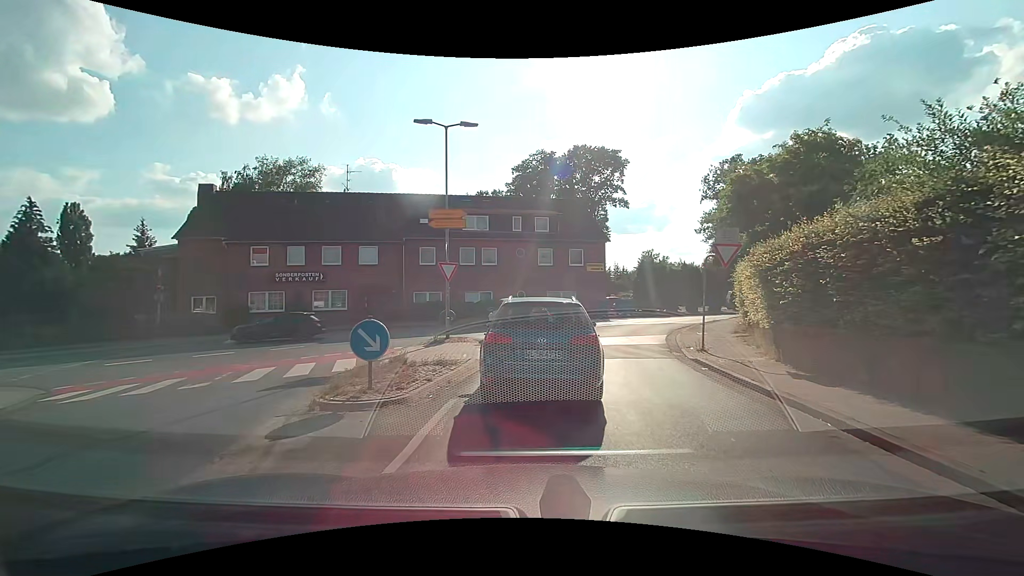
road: tertiary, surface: asphalt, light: Day
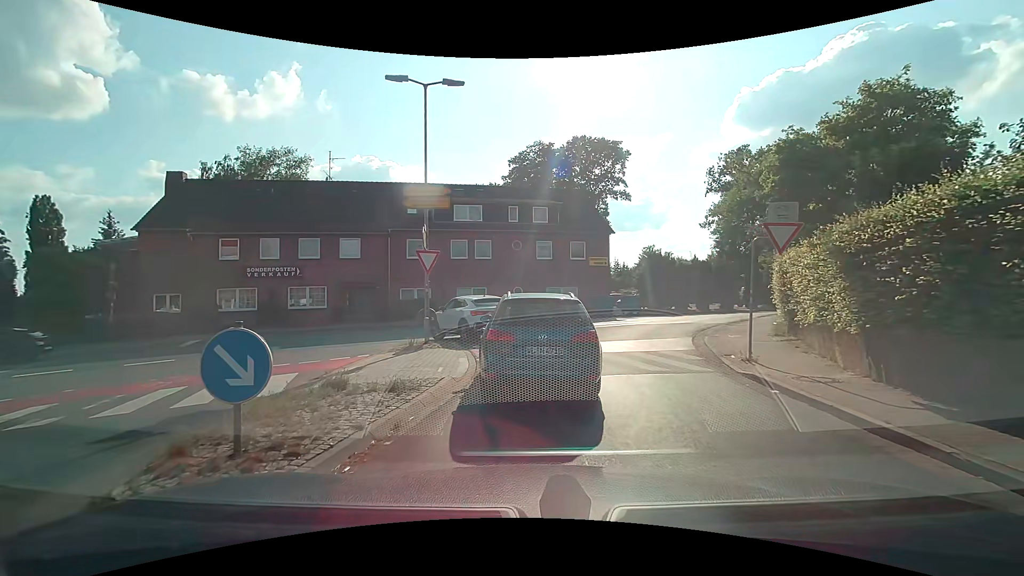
(-0.1, +3.4) m; -1°
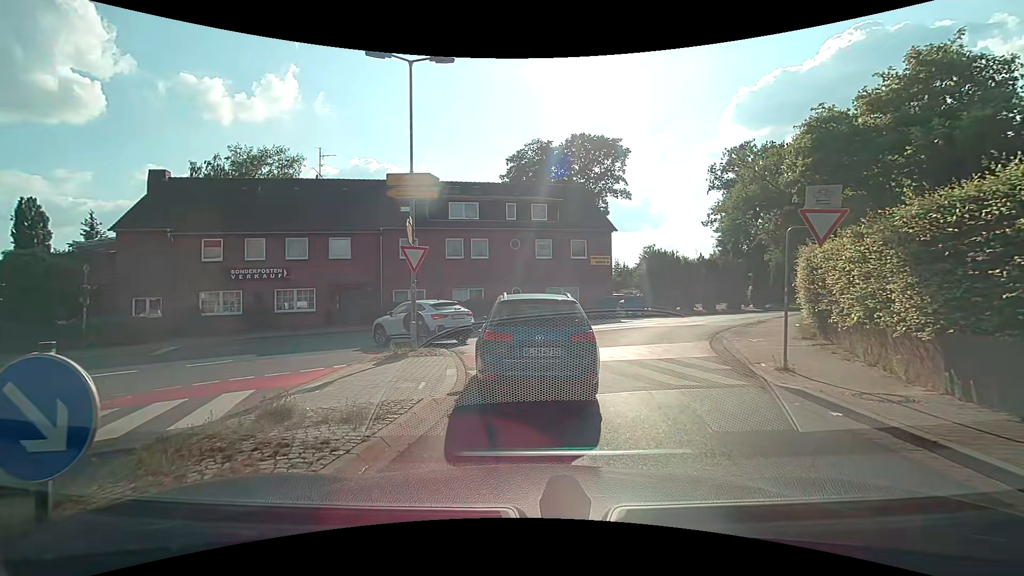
(0.0, +1.6) m; 0°
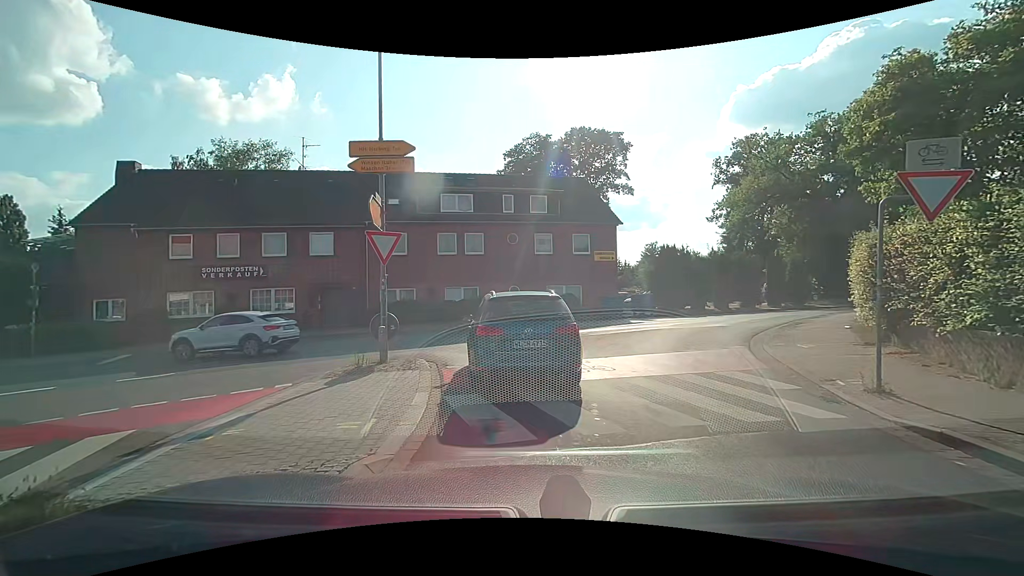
(0.0, +2.6) m; +1°
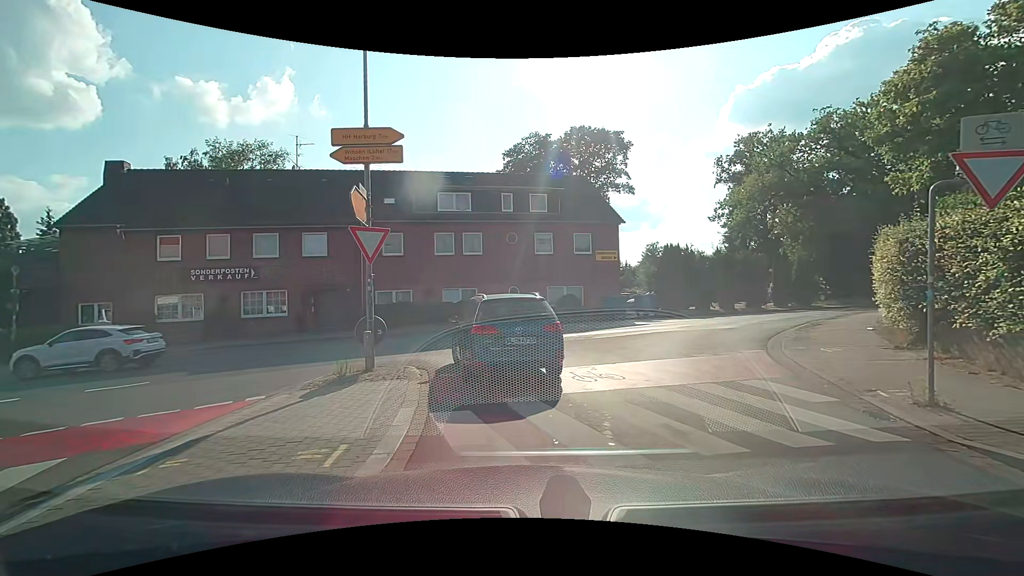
(0.0, +0.9) m; -1°
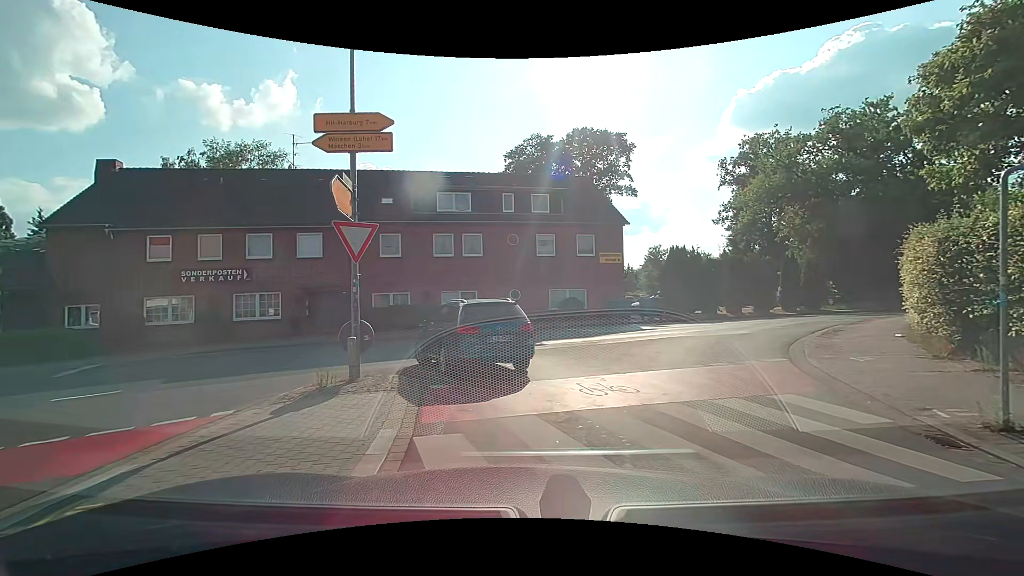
(0.0, +1.0) m; +1°
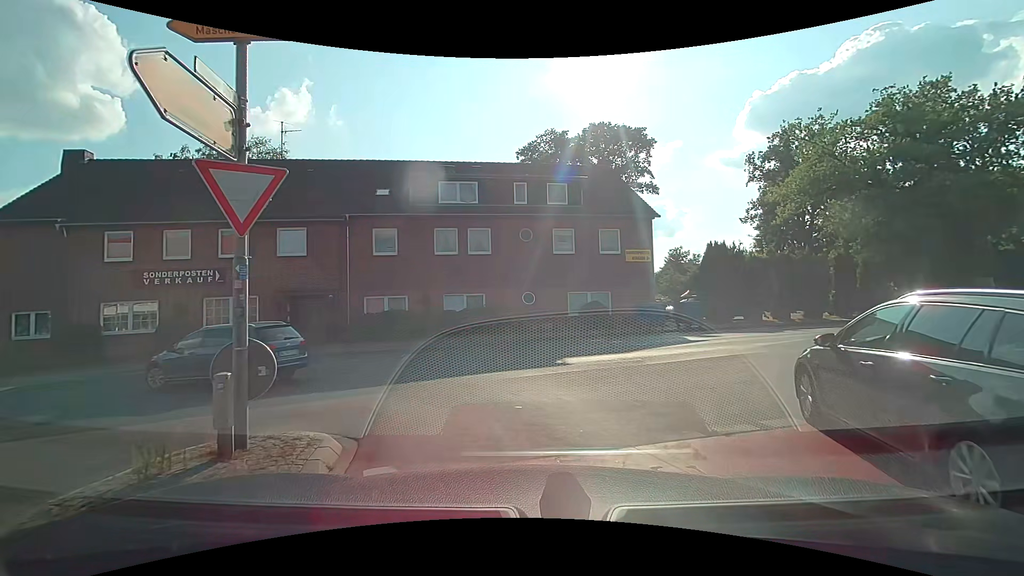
(-0.1, +4.2) m; -2°
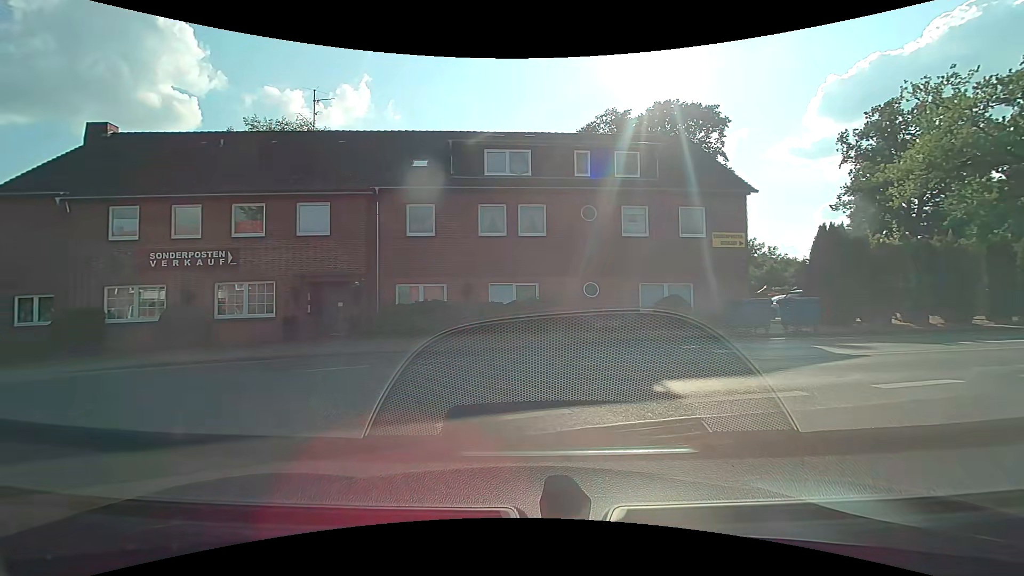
(-0.3, +4.4) m; -9°
